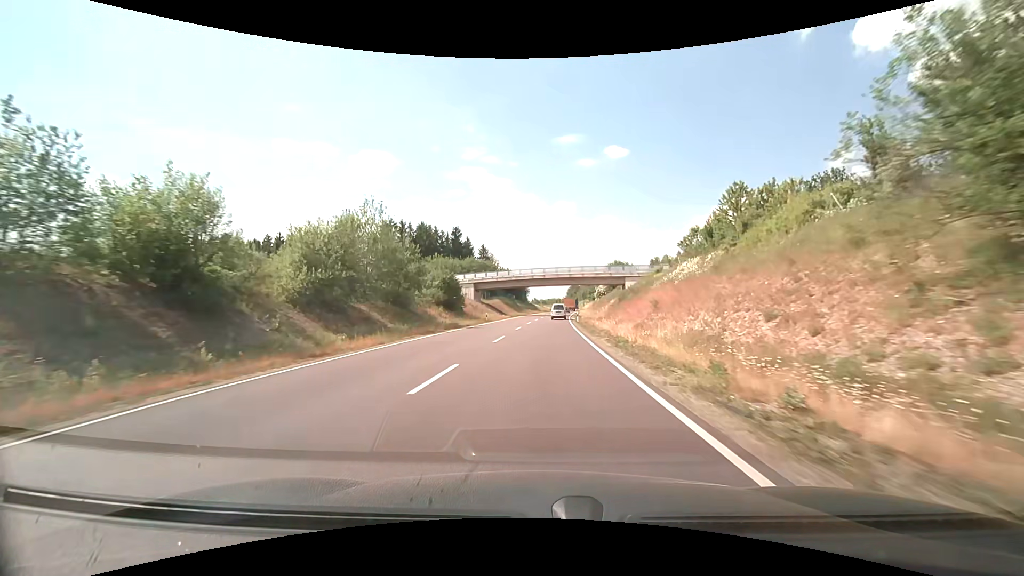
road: primary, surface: asphalt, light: Day
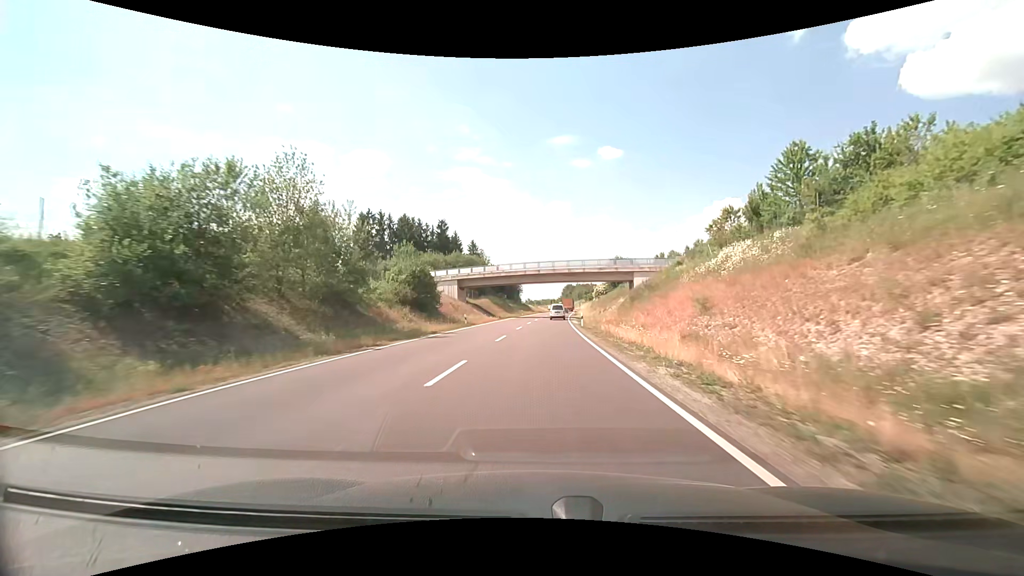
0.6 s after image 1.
(+0.1, +11.3) m; +1°
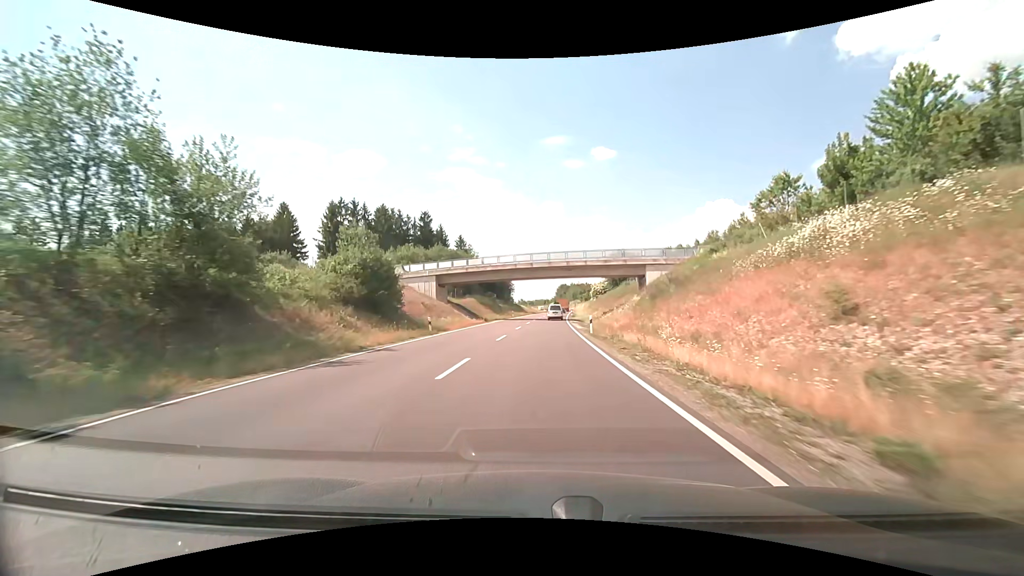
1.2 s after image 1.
(+0.1, +11.1) m; +1°
(0, +10) (0, +20) (0, +30) (+1, +40) (+1, +50) (+2, +60) (+2, +70) (+3, +80) (+3, +90) (+4, +100) m
